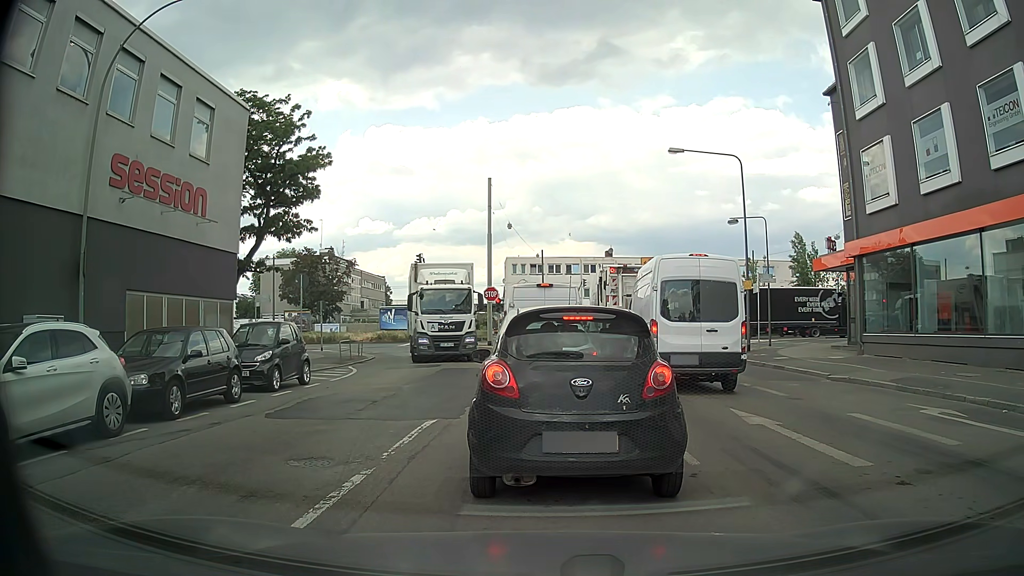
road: secondary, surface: asphalt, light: Day
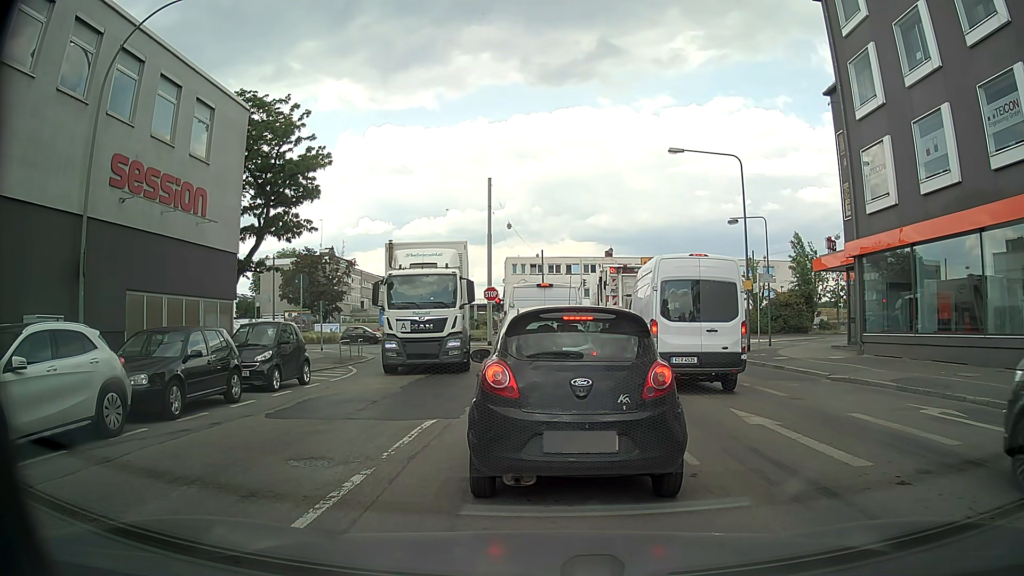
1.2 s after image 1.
(0.0, 0.0) m; 0°
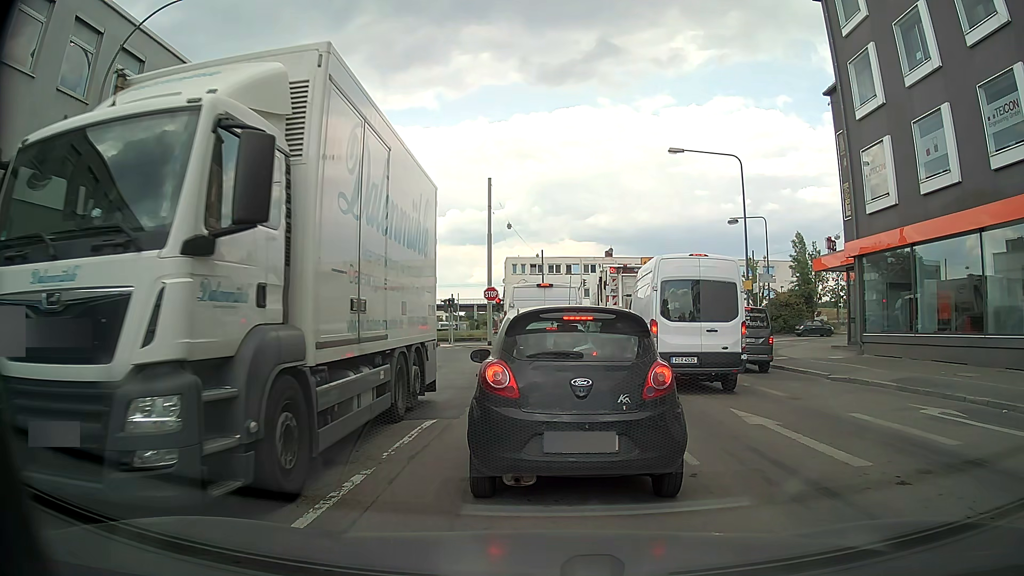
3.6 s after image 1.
(0.0, 0.0) m; 0°
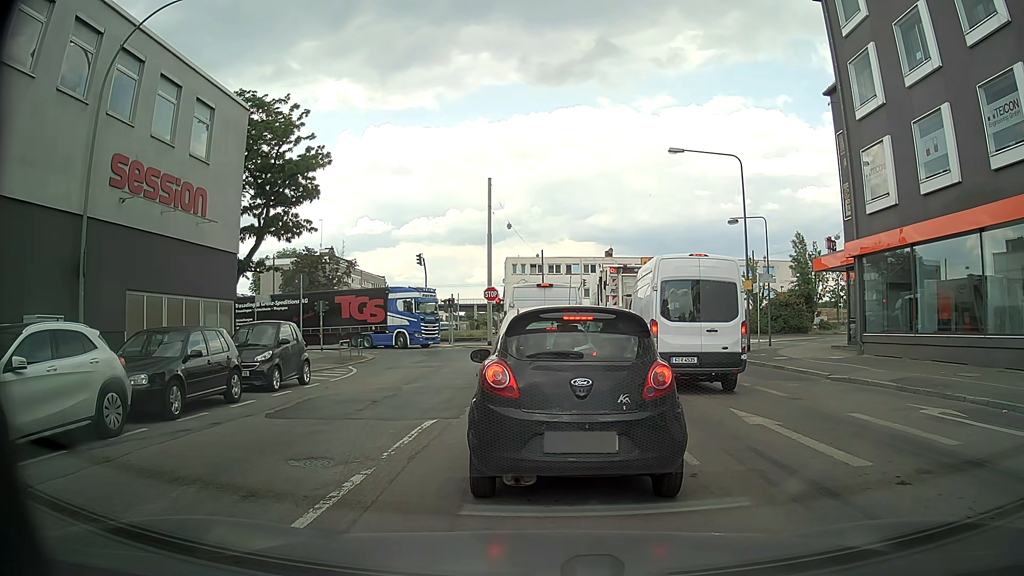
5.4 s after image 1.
(0.0, 0.0) m; 0°
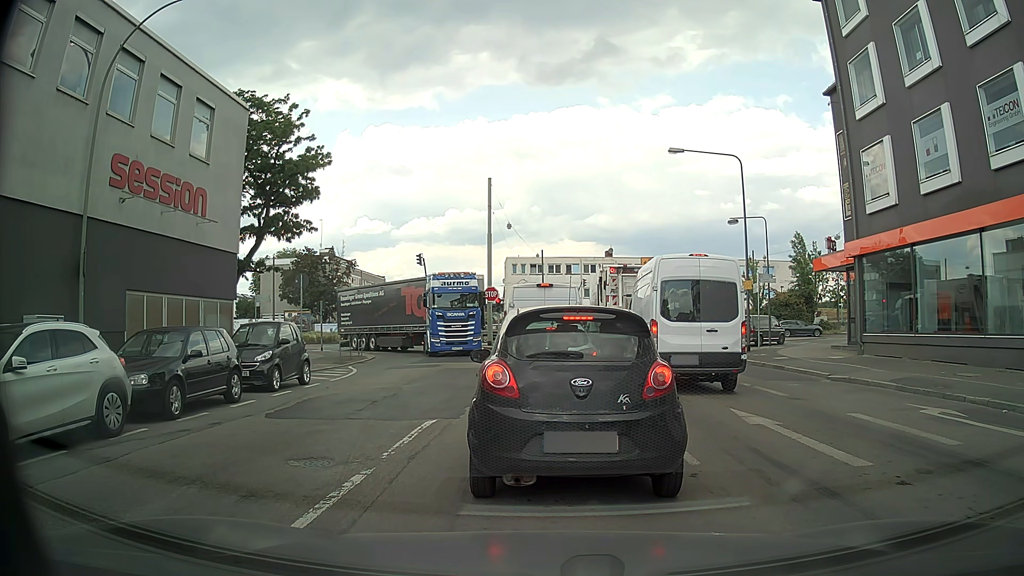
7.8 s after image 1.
(0.0, 0.0) m; 0°
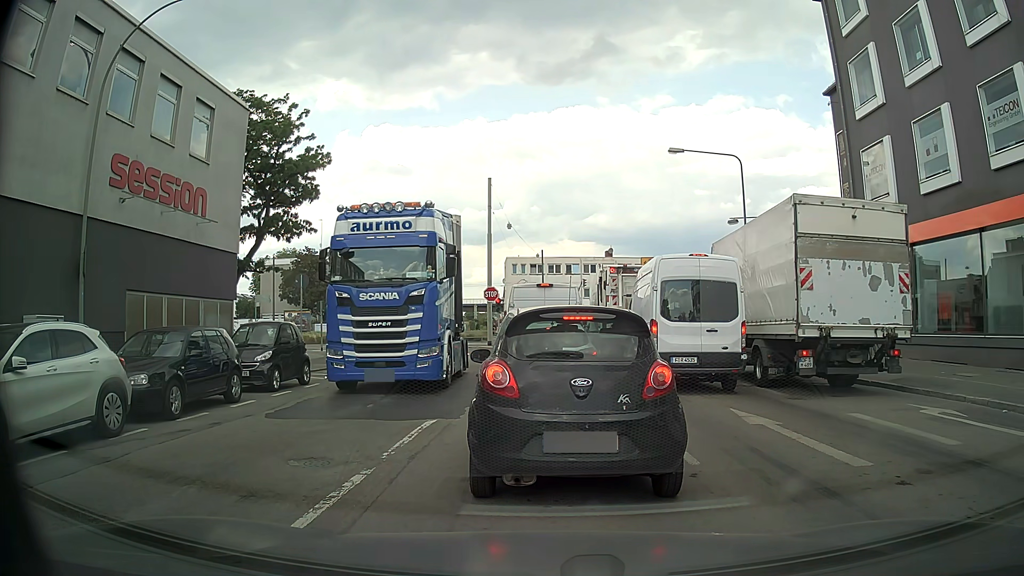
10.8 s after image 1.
(0.0, 0.0) m; 0°
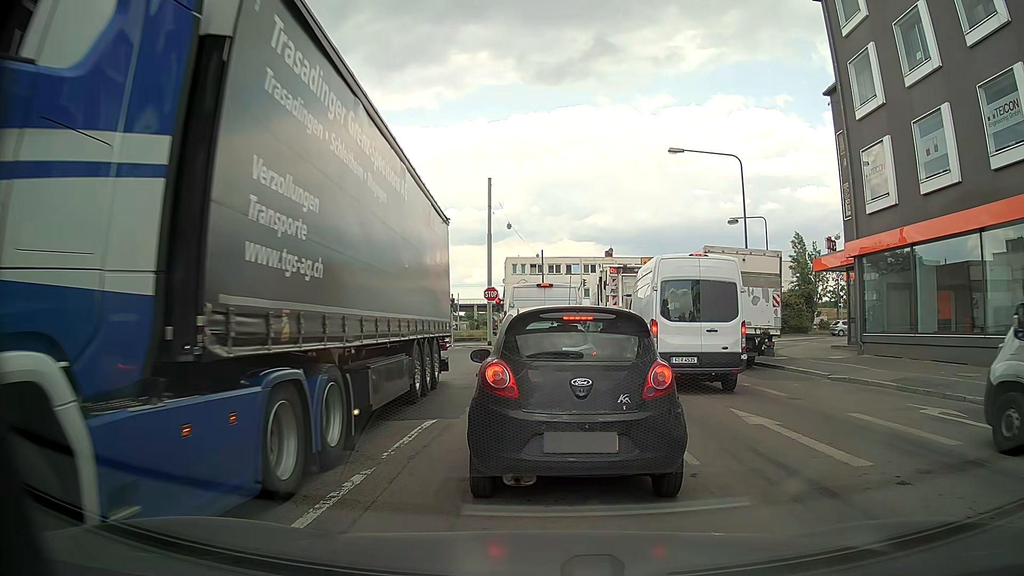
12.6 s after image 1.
(0.0, 0.0) m; 0°
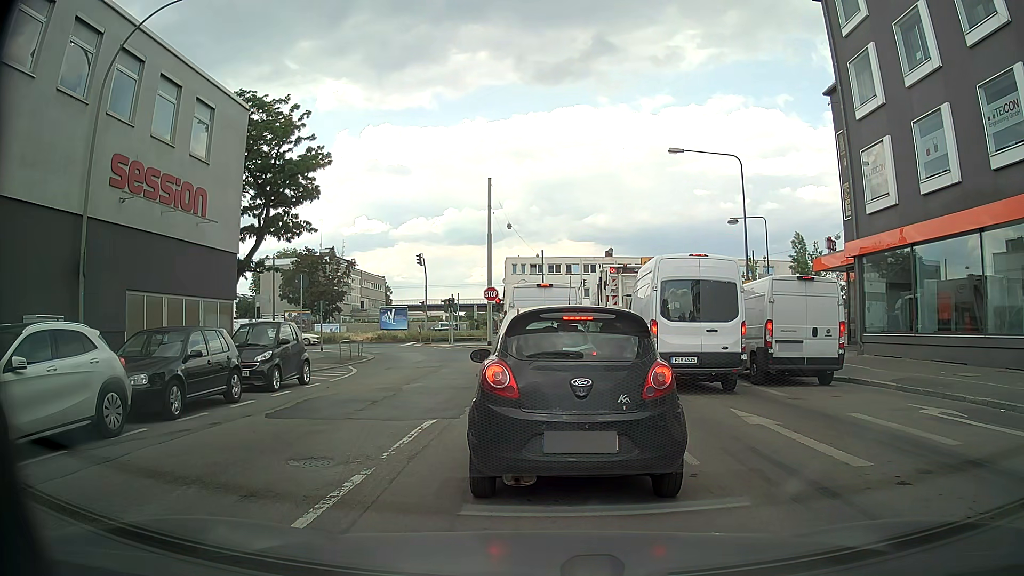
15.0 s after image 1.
(0.0, 0.0) m; 0°
(0, +10) (0, +20) (-1, +30) (-1, +40) (-1, +50) (-4, +60) (-9, +68) (-17, +74) (-26, +76) (-36, +75) m
